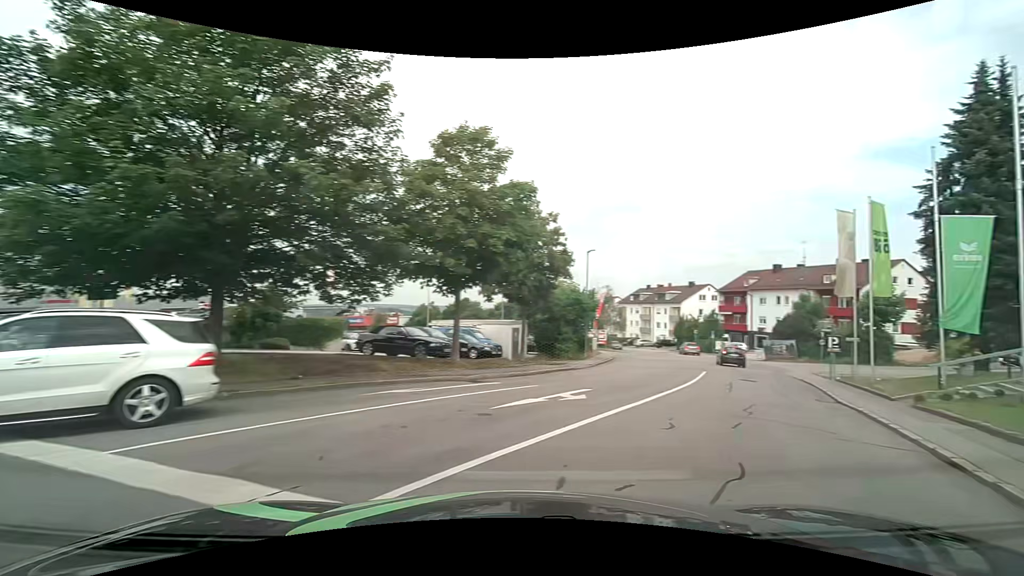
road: residential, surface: asphalt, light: Day
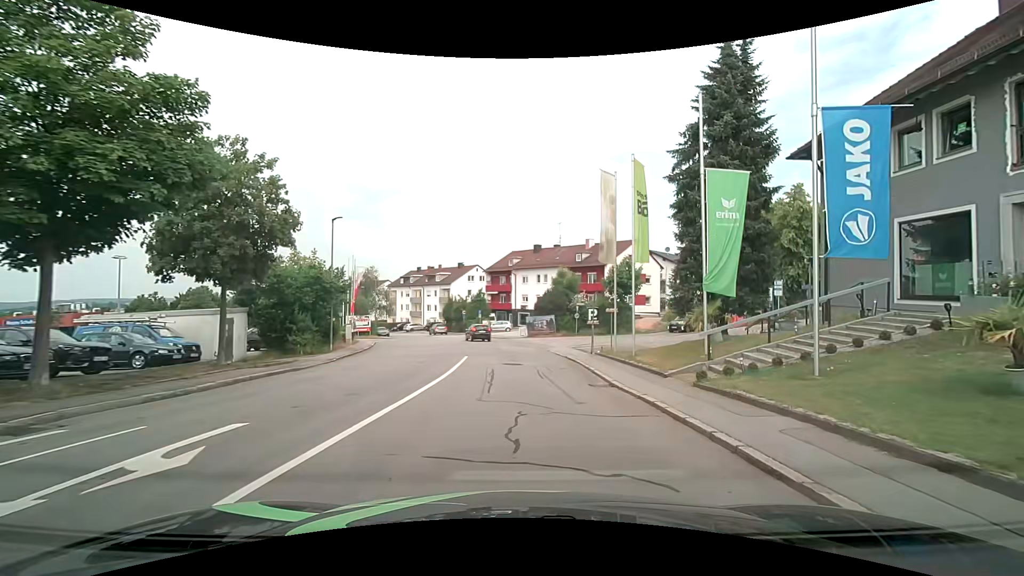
(+1.7, +5.8) m; +26°
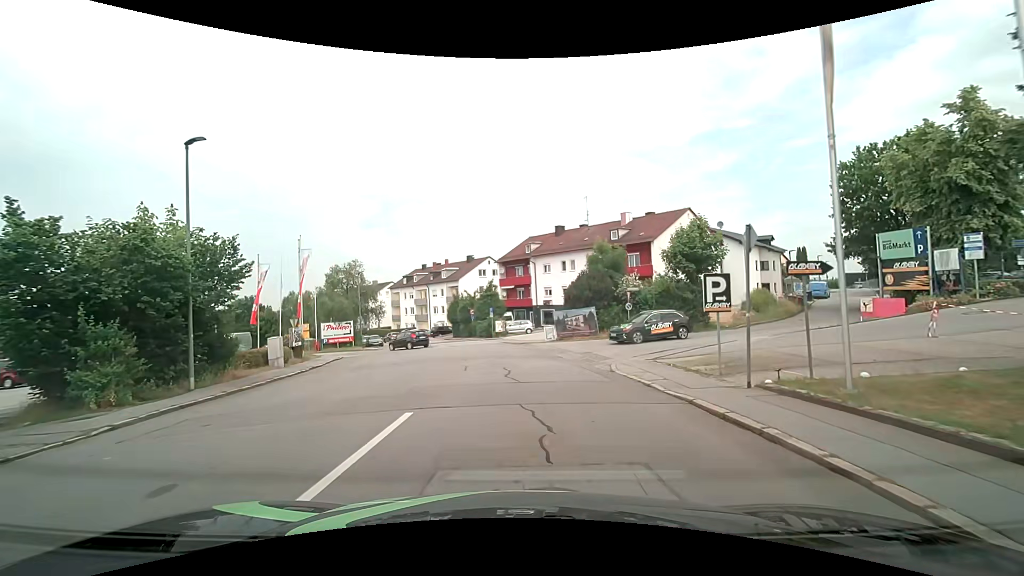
(-0.1, +14.7) m; -2°
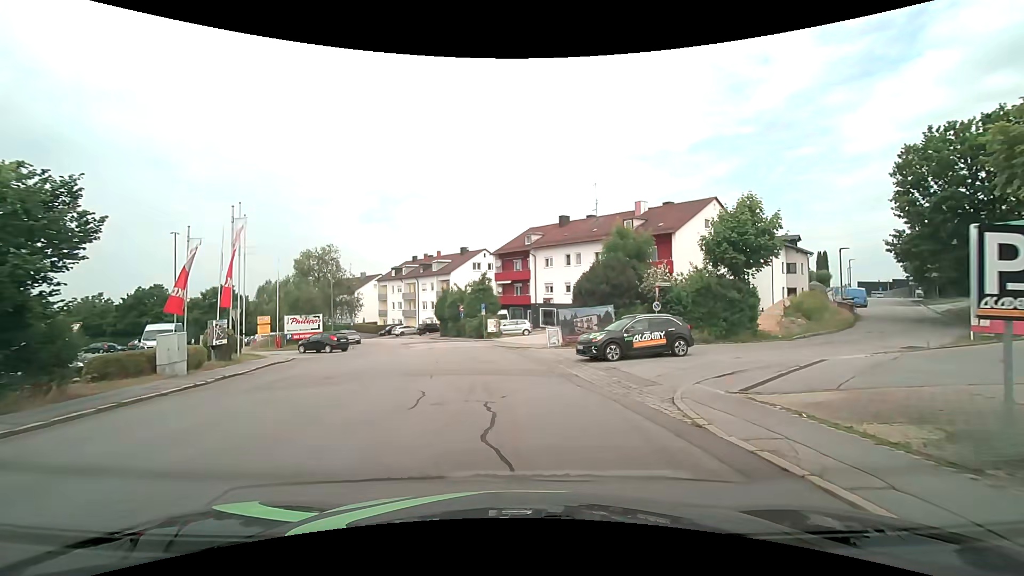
(0.0, +6.8) m; 0°
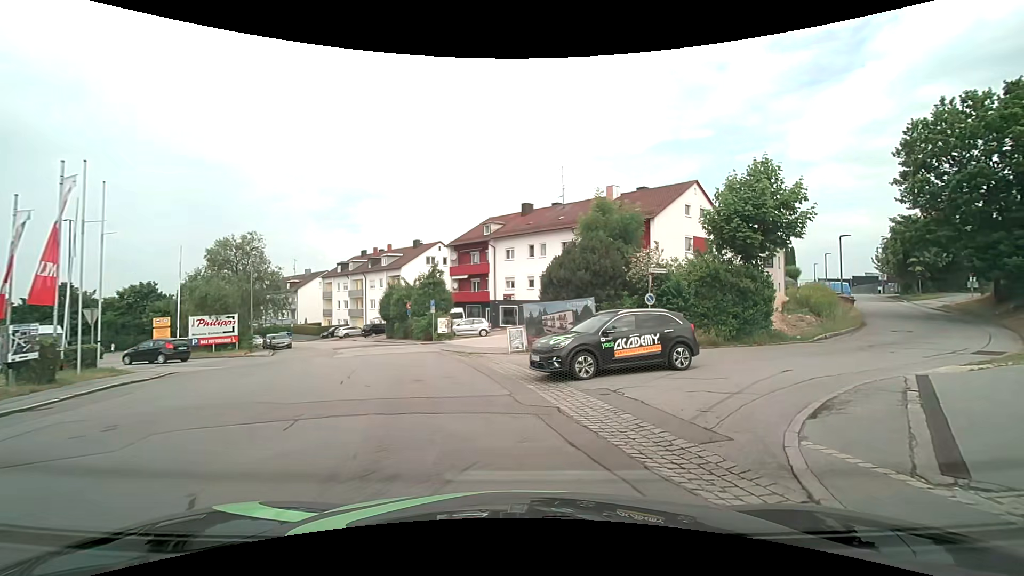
(+0.2, +5.9) m; +5°
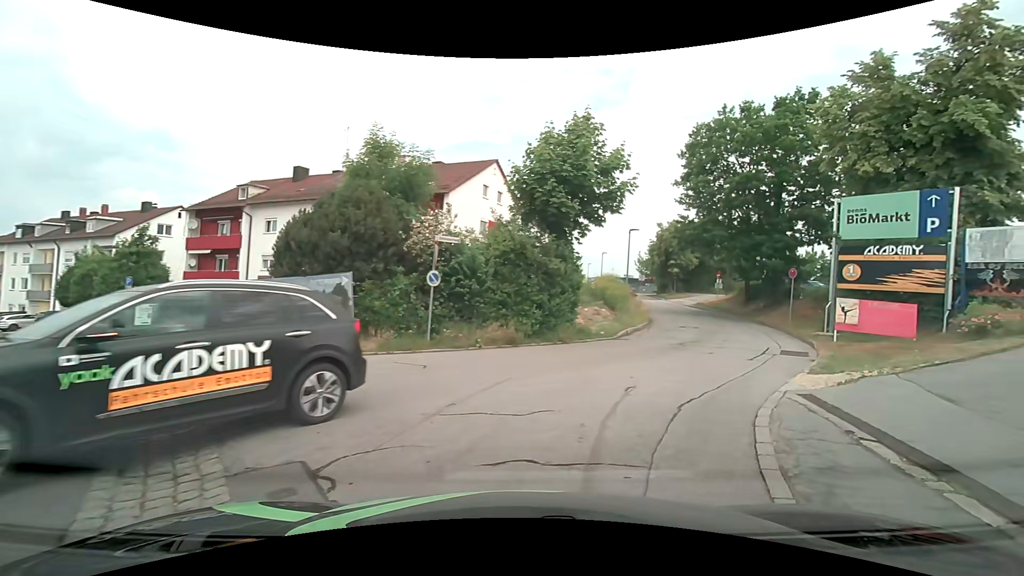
(+0.9, +5.8) m; +21°
